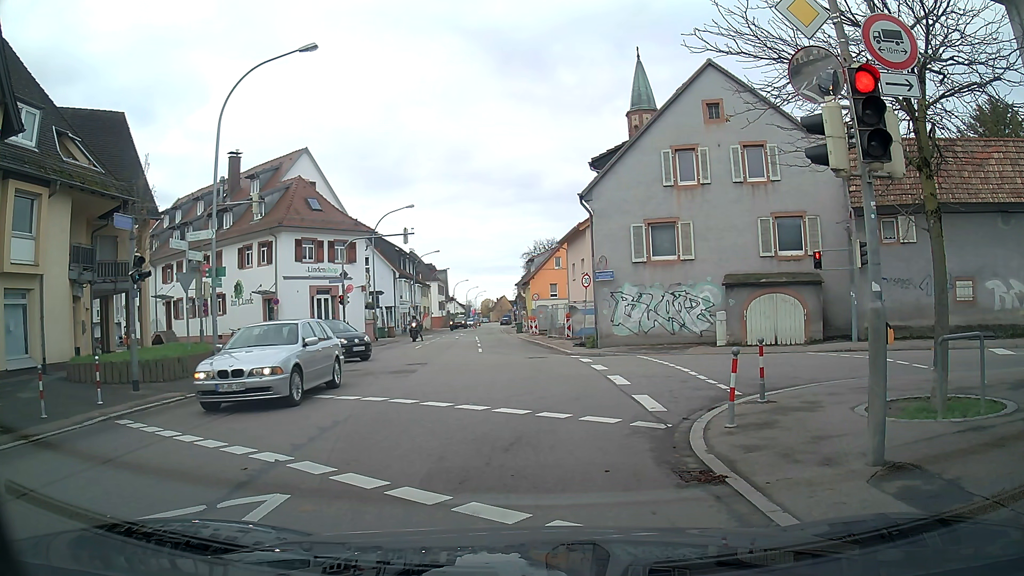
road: tertiary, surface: asphalt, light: Day
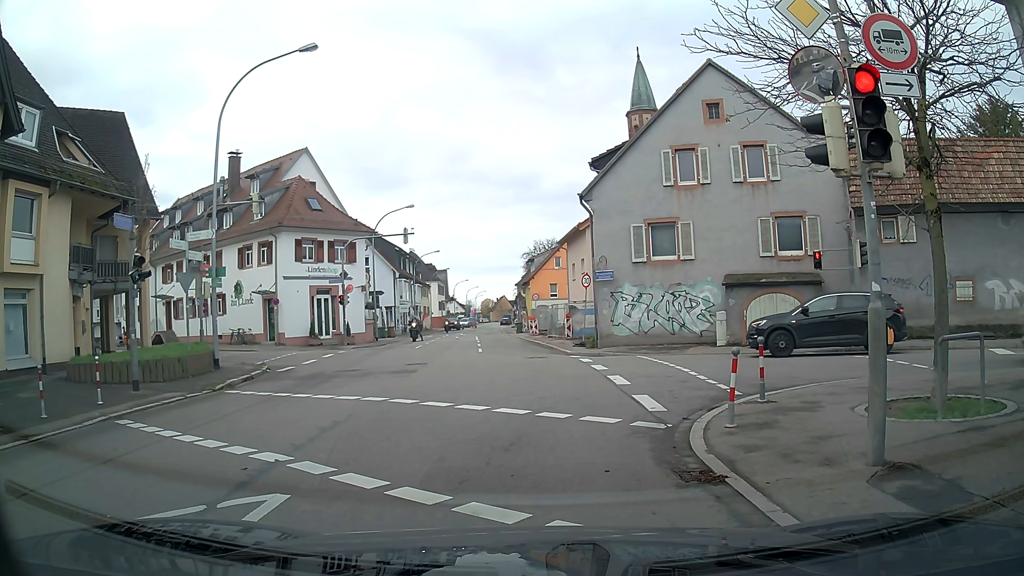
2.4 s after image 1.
(0.0, 0.0) m; 0°
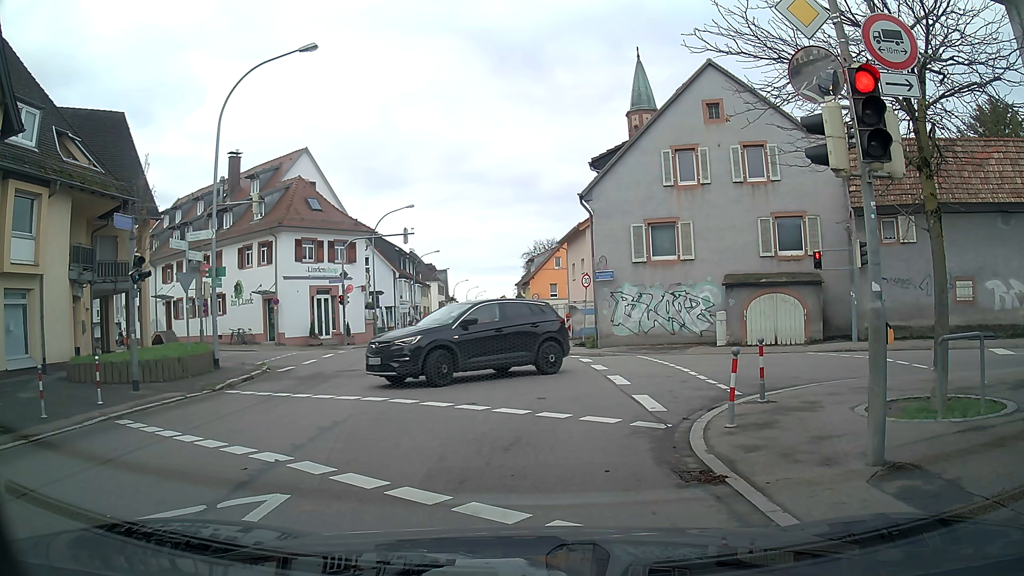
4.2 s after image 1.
(0.0, 0.0) m; 0°
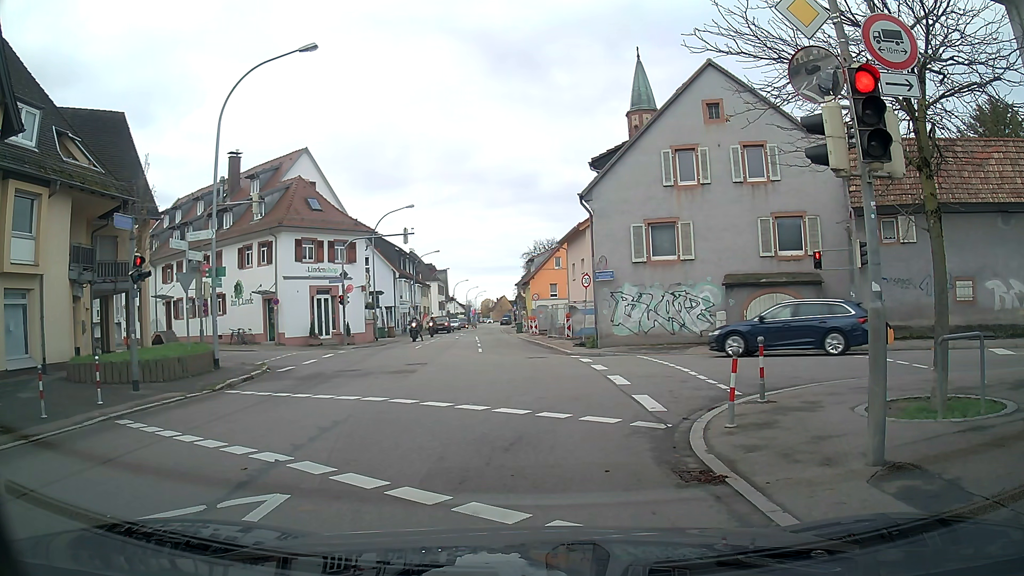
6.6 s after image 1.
(0.0, 0.0) m; 0°
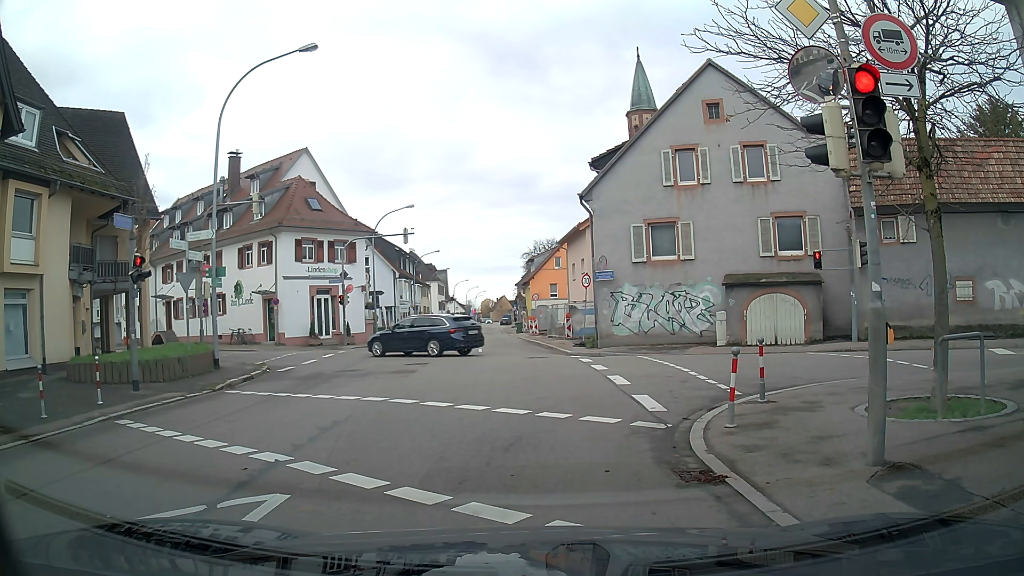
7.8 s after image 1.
(0.0, 0.0) m; 0°
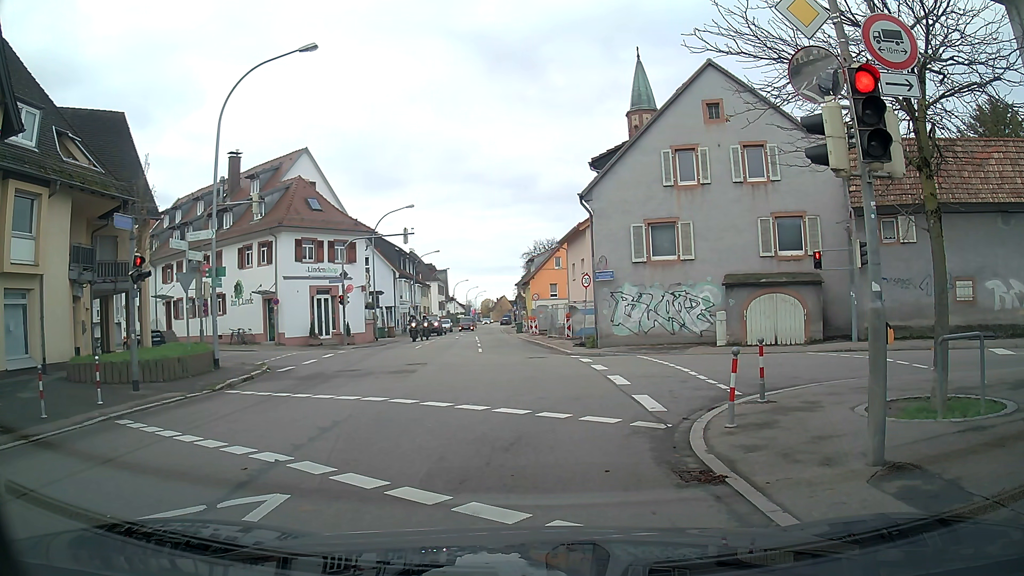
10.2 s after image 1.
(0.0, 0.0) m; 0°
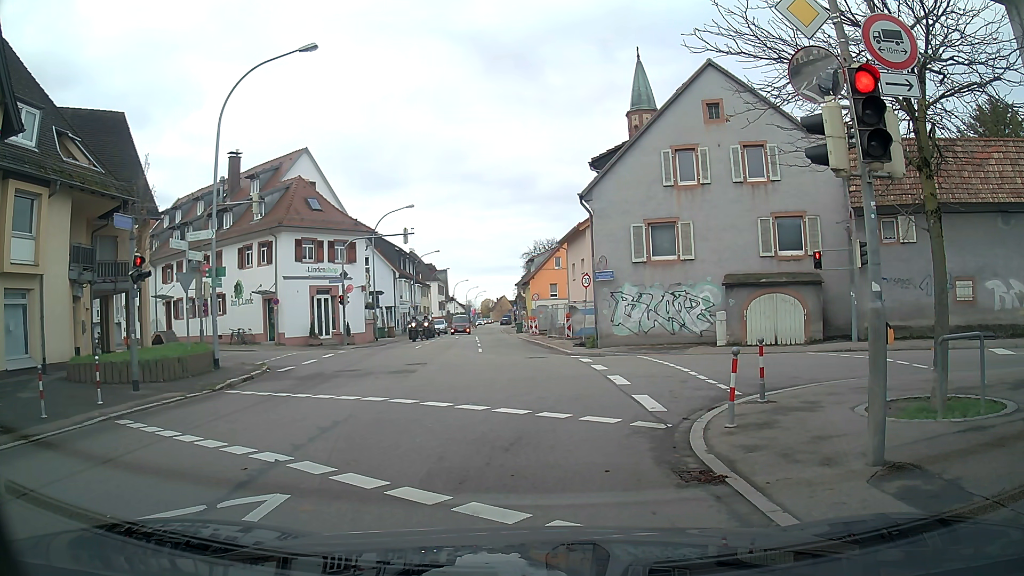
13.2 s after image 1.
(0.0, 0.0) m; 0°
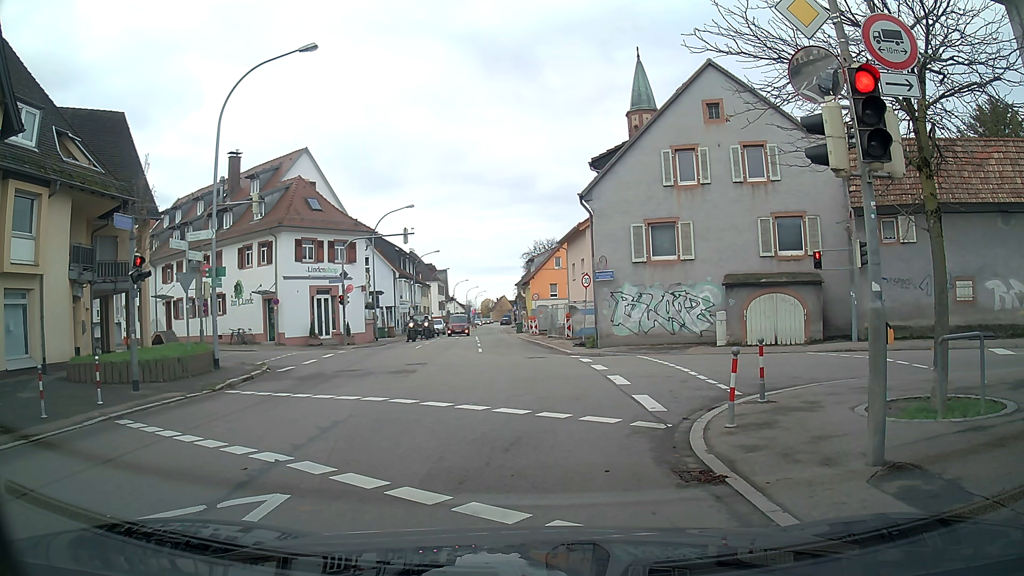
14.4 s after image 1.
(0.0, 0.0) m; 0°
(+1, +10) (+9, +13) (+17, +8) (+26, +2) (+34, -4) (+42, -10) (+50, -15) (+59, -20) (+67, -26) (+76, -31) m
